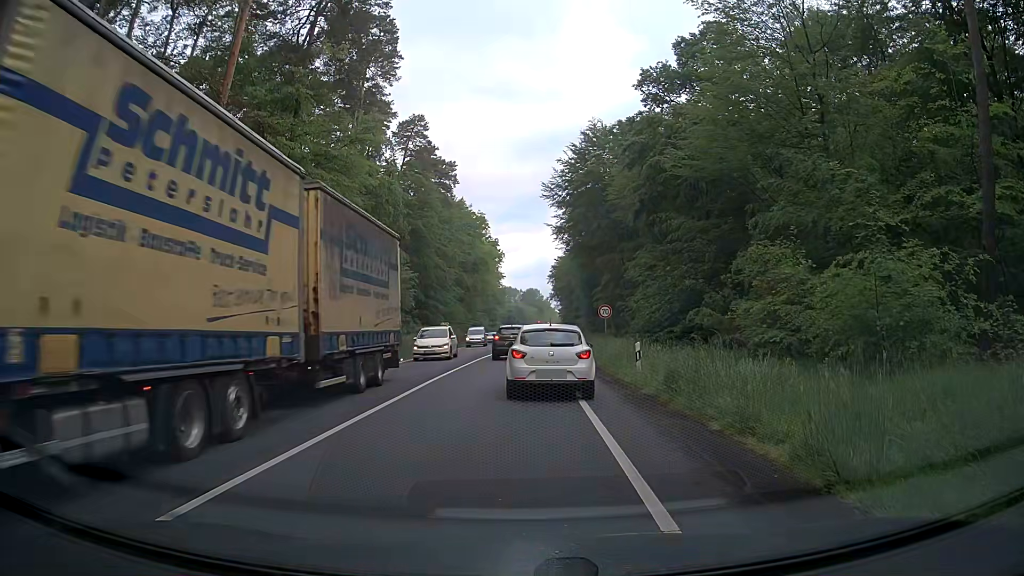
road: primary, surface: asphalt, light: Day
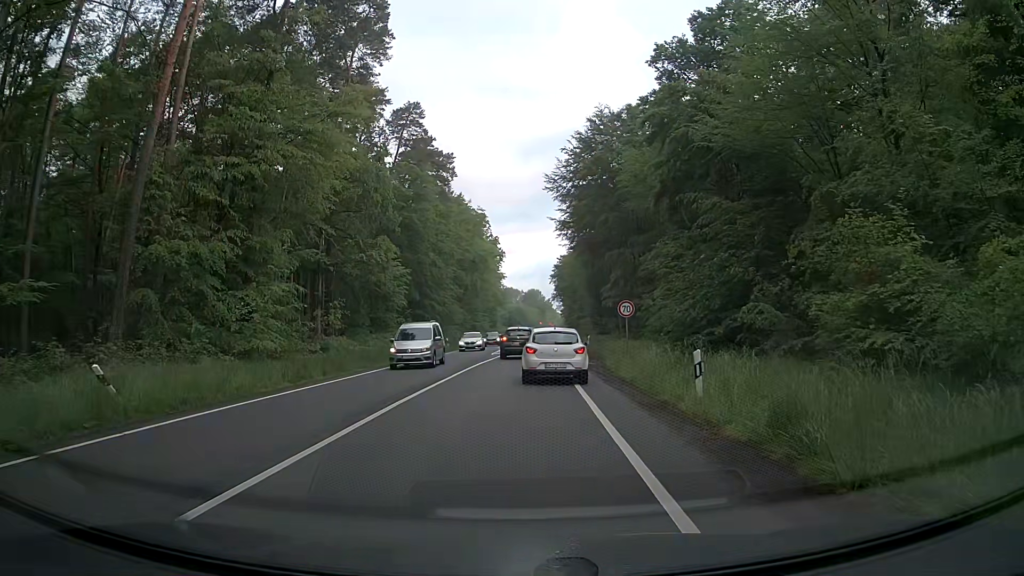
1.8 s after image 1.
(0.0, +5.8) m; +2°
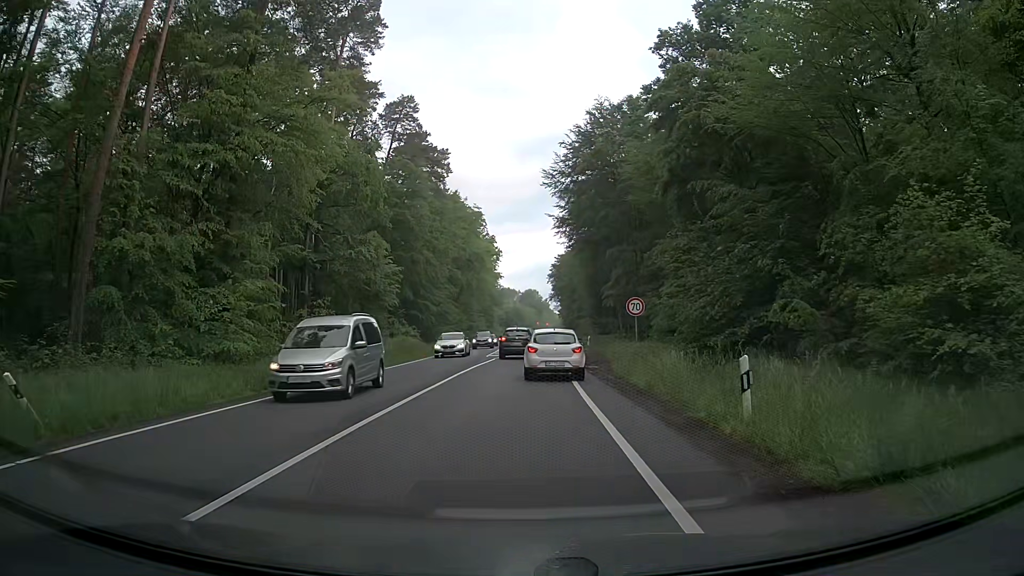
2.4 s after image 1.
(0.0, +2.7) m; +1°
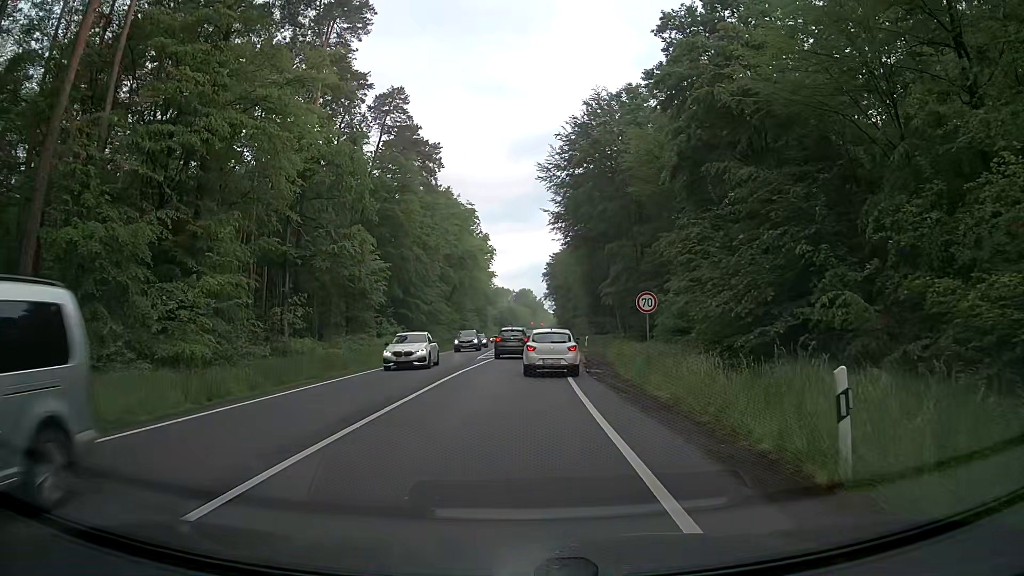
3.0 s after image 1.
(-0.1, +3.1) m; -1°
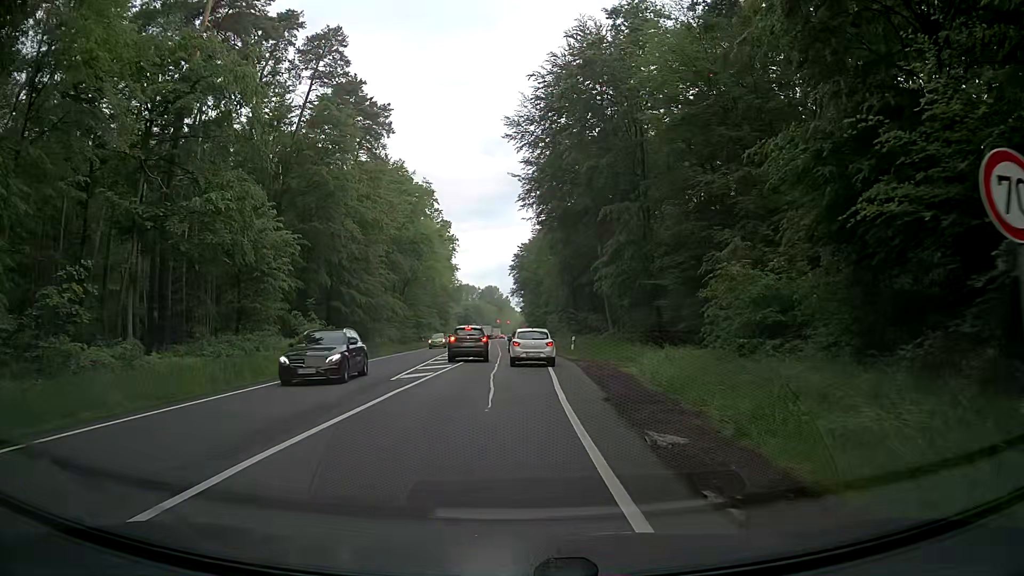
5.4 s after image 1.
(+0.3, +16.5) m; +3°
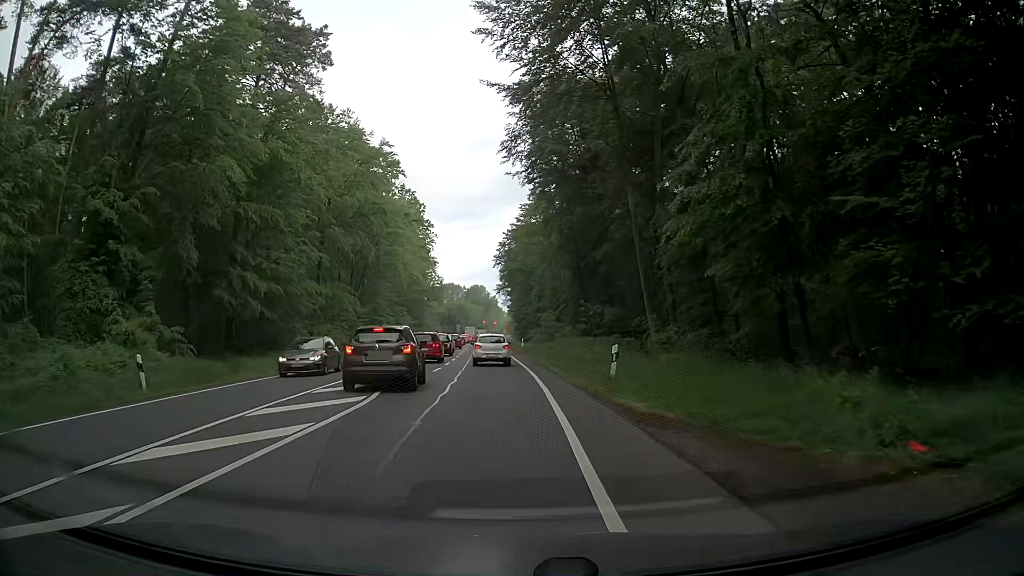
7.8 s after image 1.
(+0.5, +22.4) m; +1°
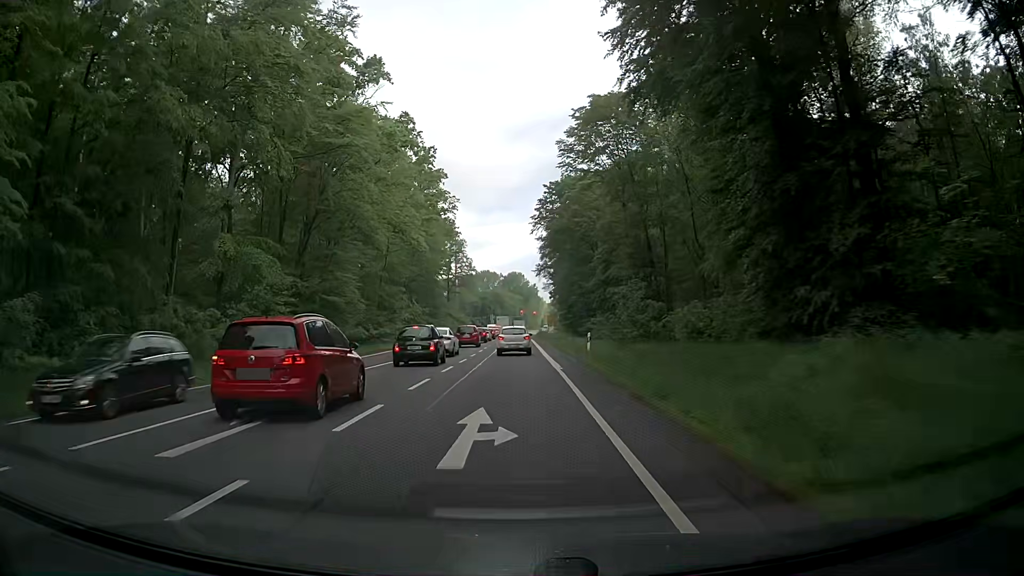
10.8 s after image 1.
(-1.1, +35.4) m; -4°
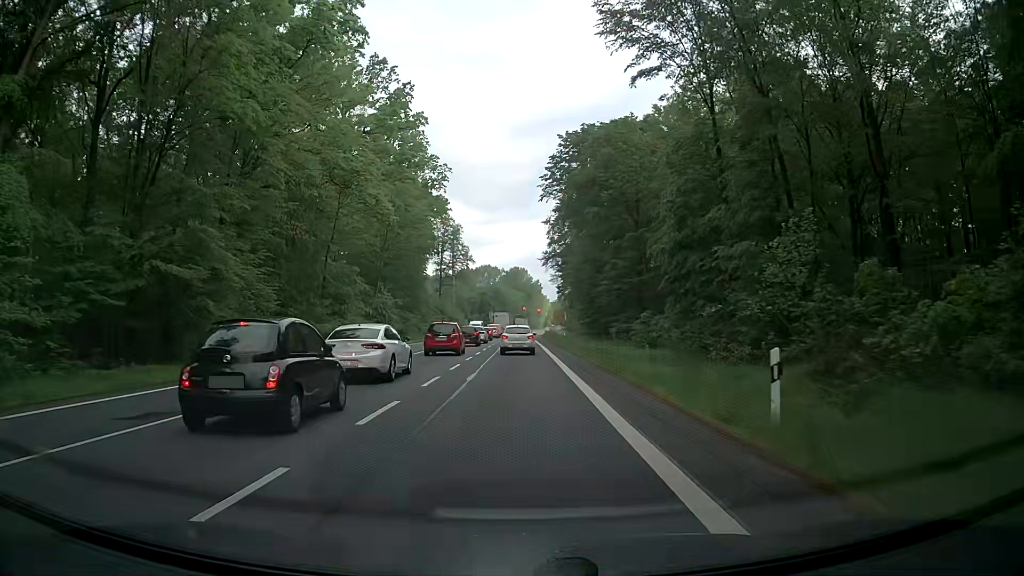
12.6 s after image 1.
(0.0, +23.9) m; 0°
(0, +10) (0, +20) (0, +30) (0, +40) (0, +50) (0, +60) (0, +70) (+1, +80) (+1, +90) (+1, +100) m
